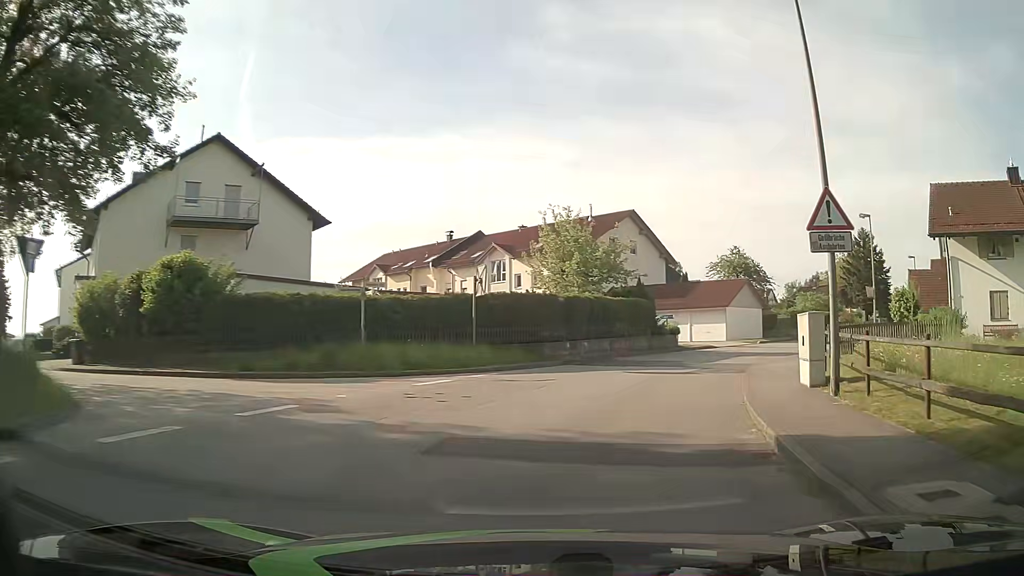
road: unclassified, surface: asphalt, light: Day
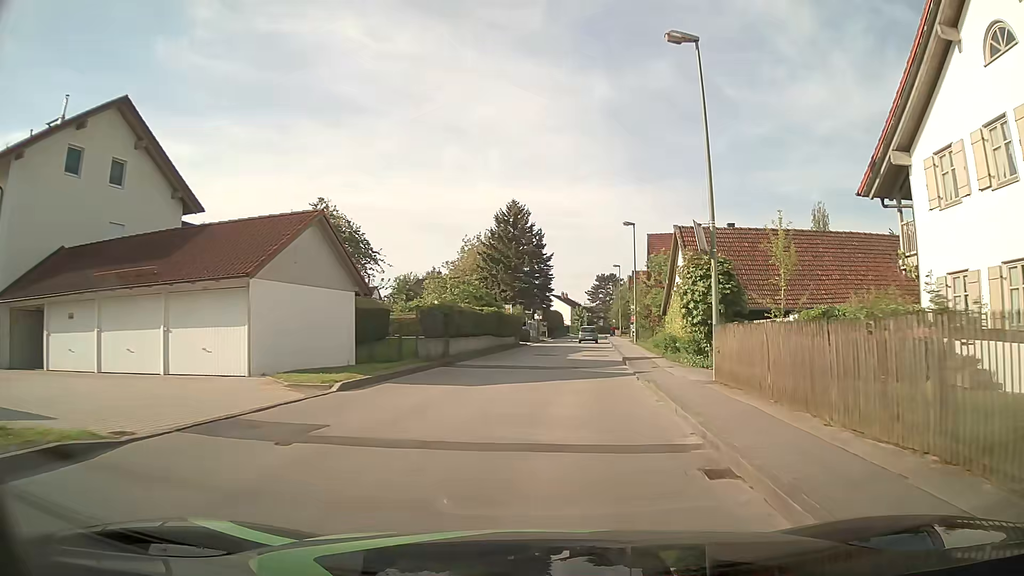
(+9.5, +29.1) m; +33°
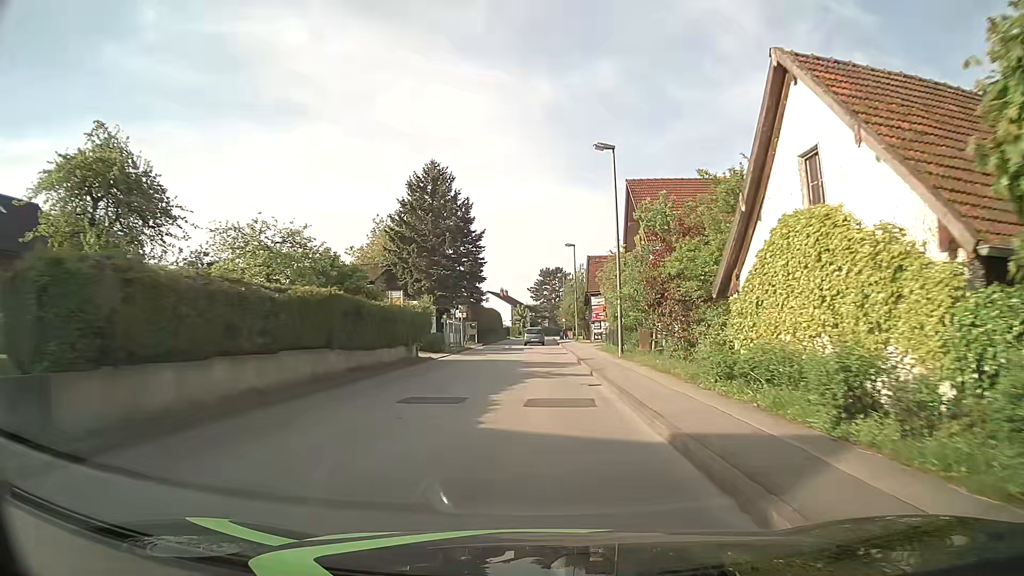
(+1.4, +19.8) m; +6°
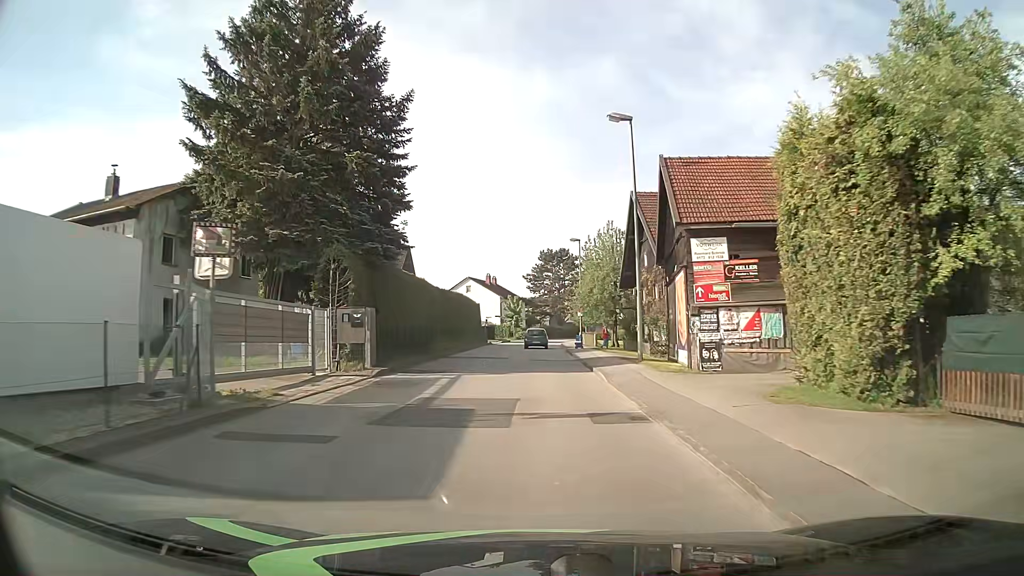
(0.0, +34.7) m; 0°
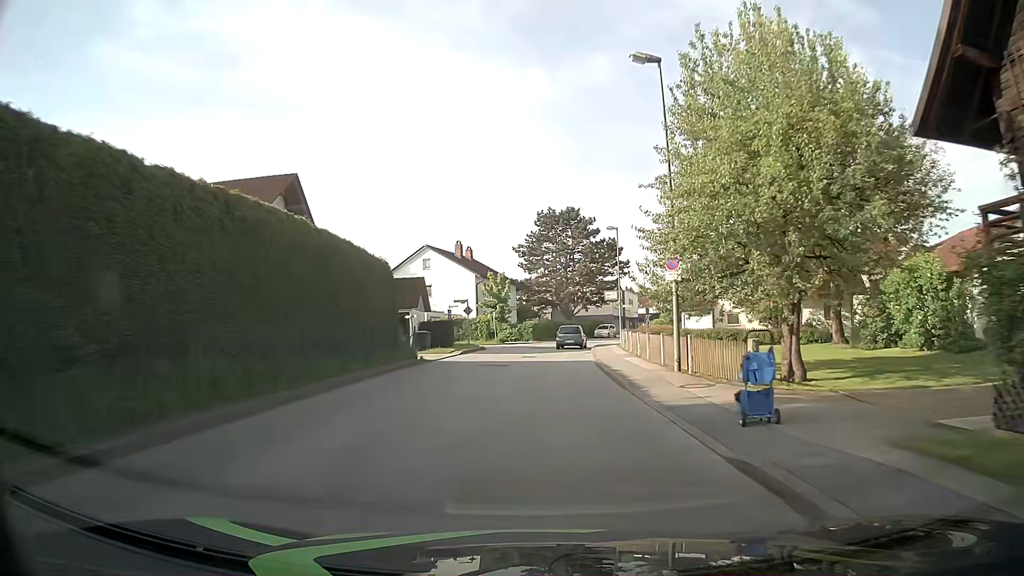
(-0.1, +35.8) m; -1°
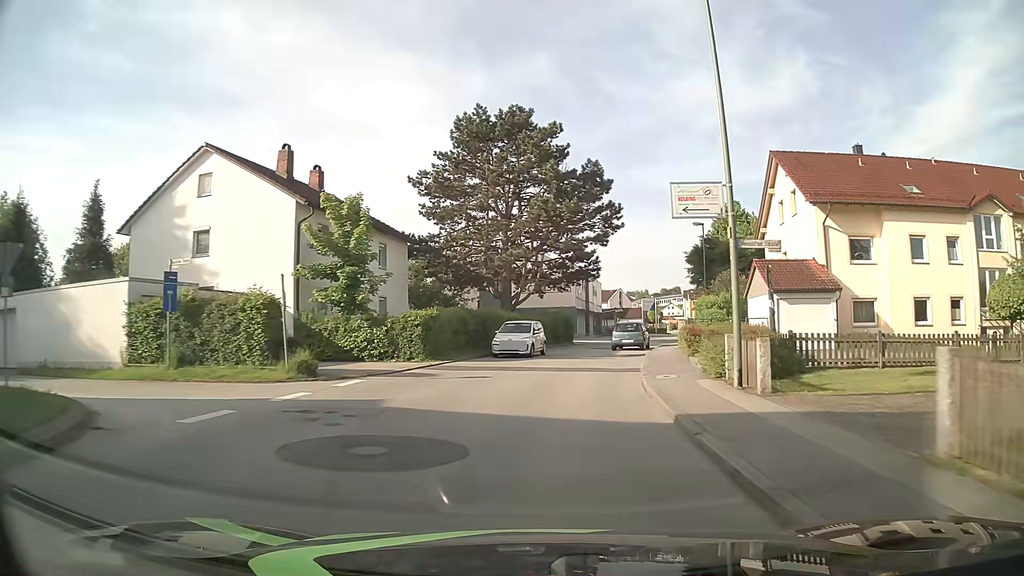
(+1.6, +35.9) m; +6°
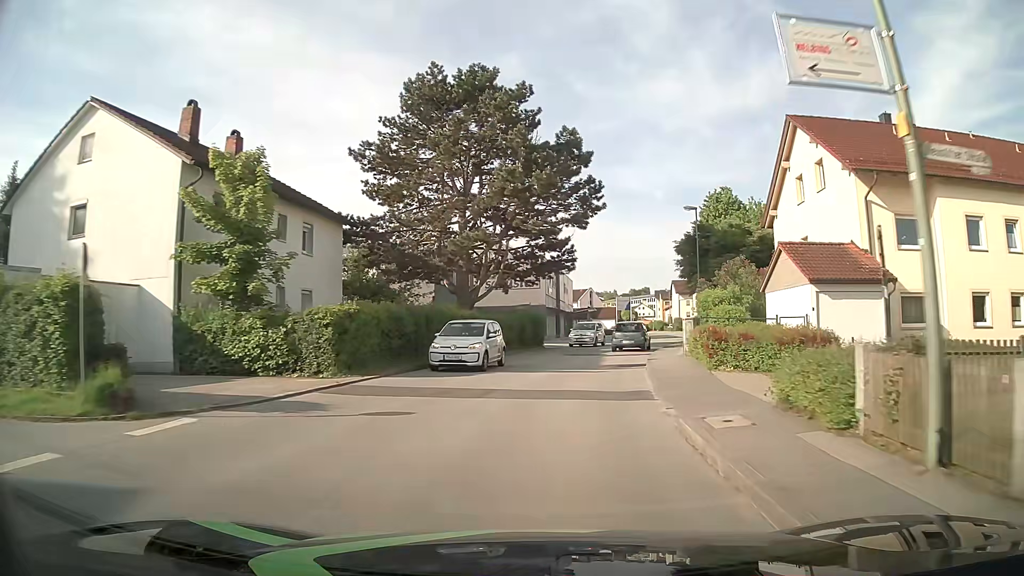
(+0.2, +7.0) m; +3°
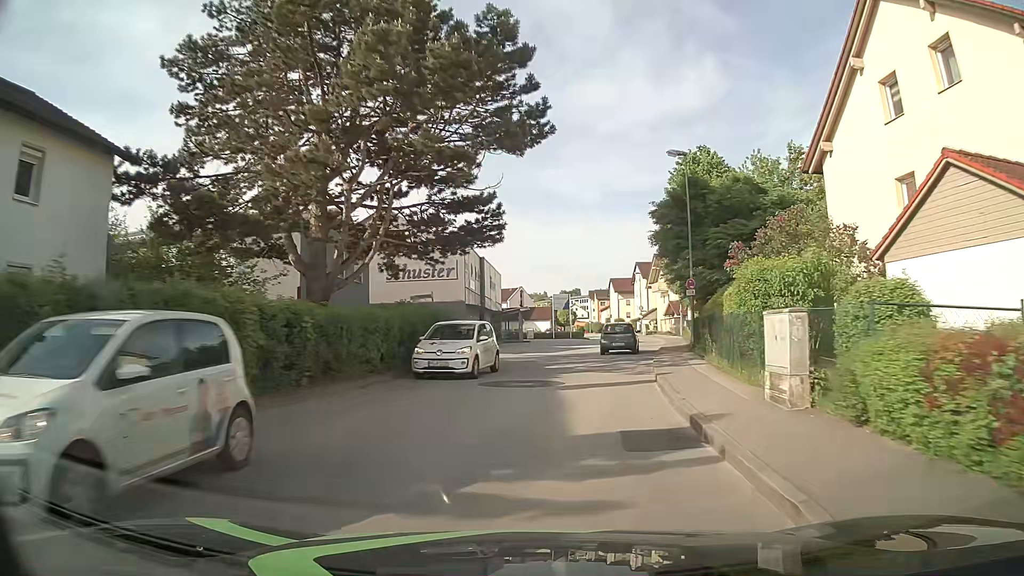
(+0.8, +13.9) m; +6°
(0, +10) (+1, +20) (+3, +30) (+5, +40) (+7, +49) (+8, +59) (+9, +69) (+10, +79) (+10, +89) (+10, +99) m
